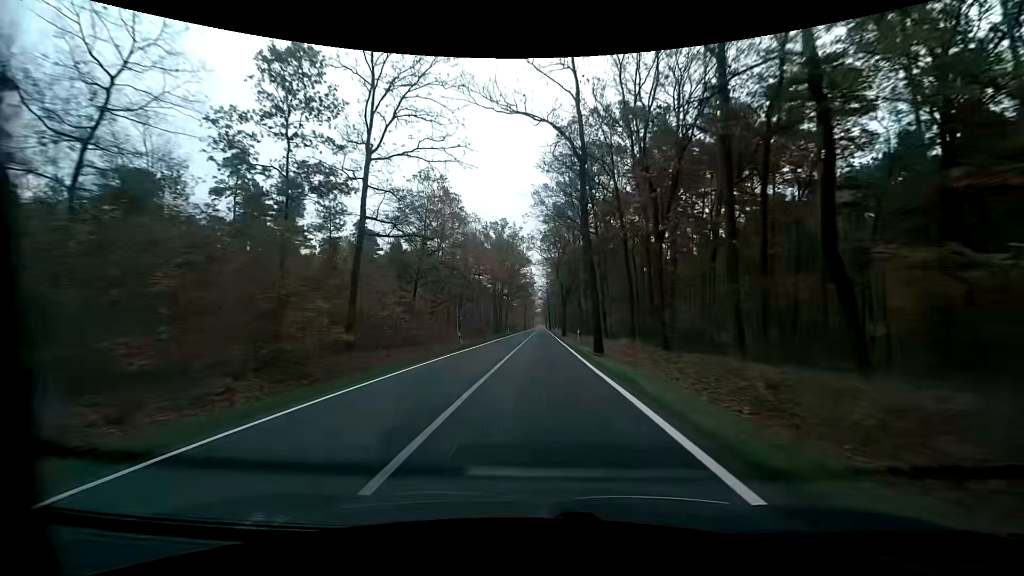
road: primary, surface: asphalt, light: Day
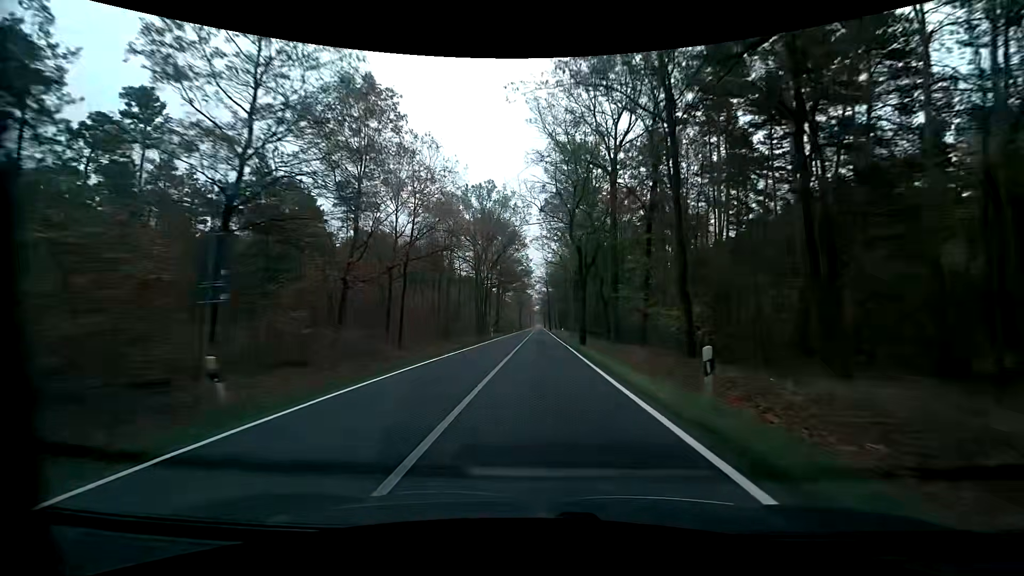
(0.0, +27.0) m; +1°
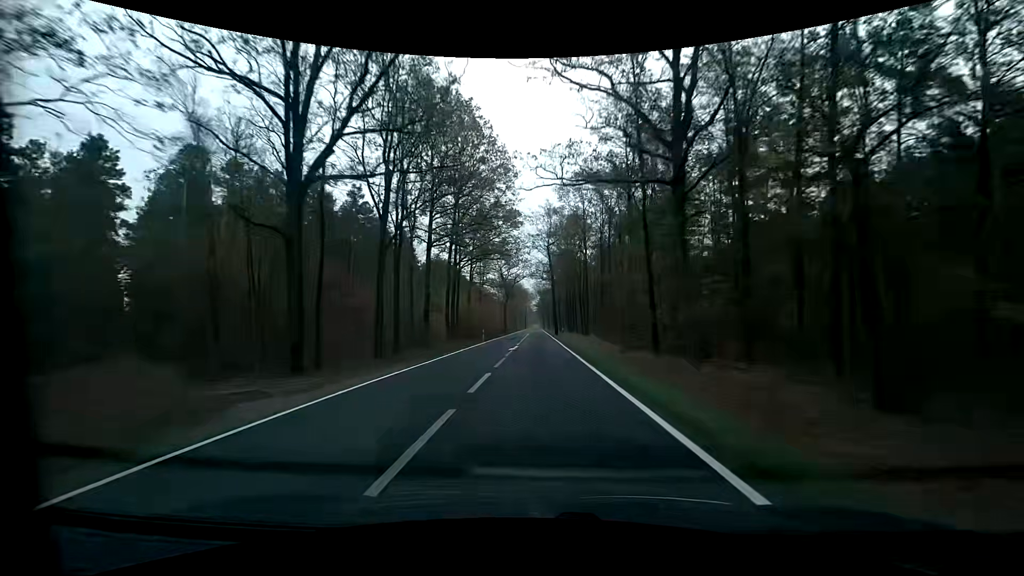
(-0.1, +56.6) m; 0°
(0, +10) (0, +20) (0, +30) (0, +40) (0, +50) (0, +60) (0, +70) (-1, +80) (-1, +90) (-1, +100) m
